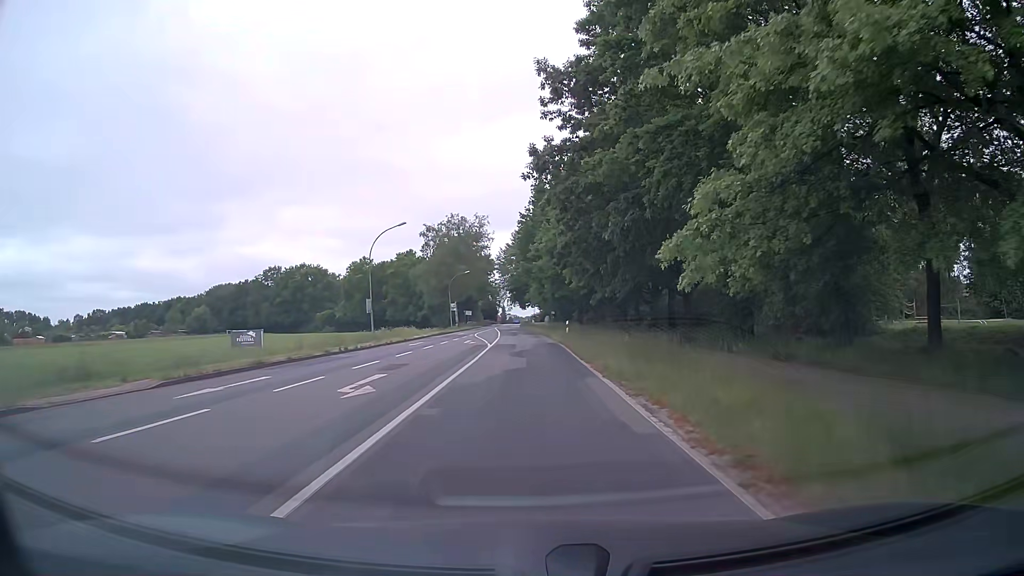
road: tertiary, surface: asphalt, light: Day
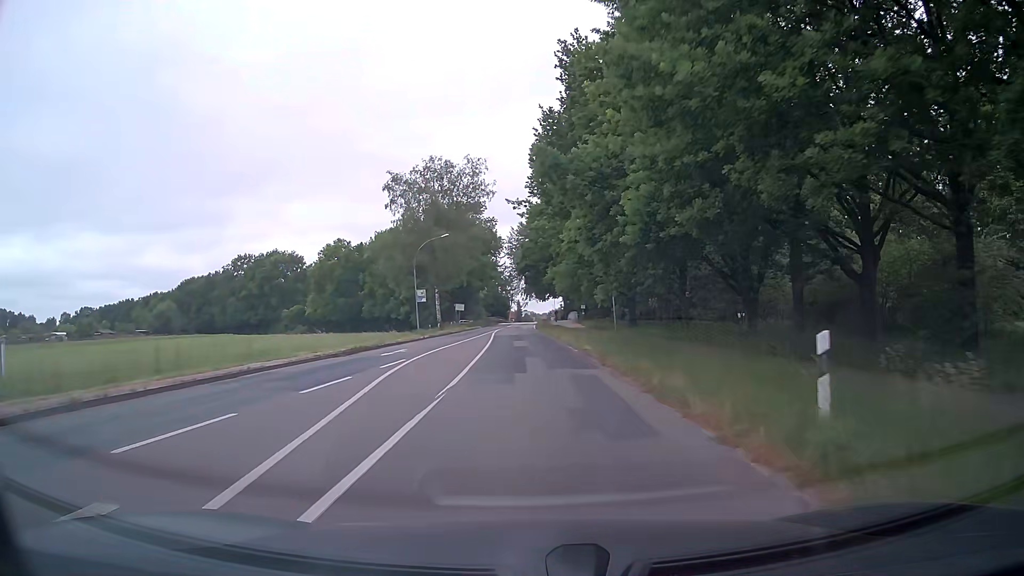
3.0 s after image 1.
(-0.2, +37.4) m; -1°
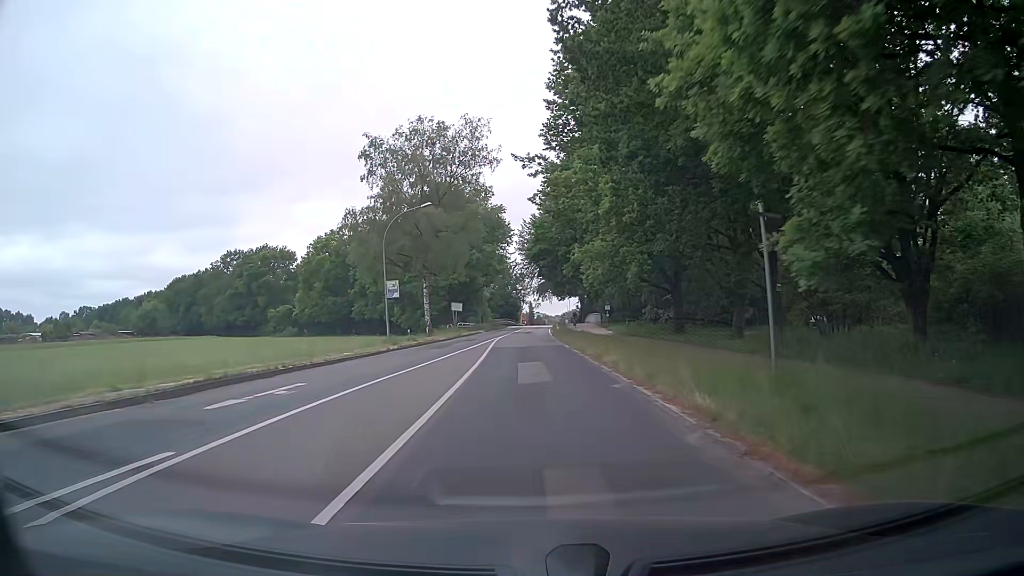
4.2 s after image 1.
(-0.2, +15.1) m; -1°
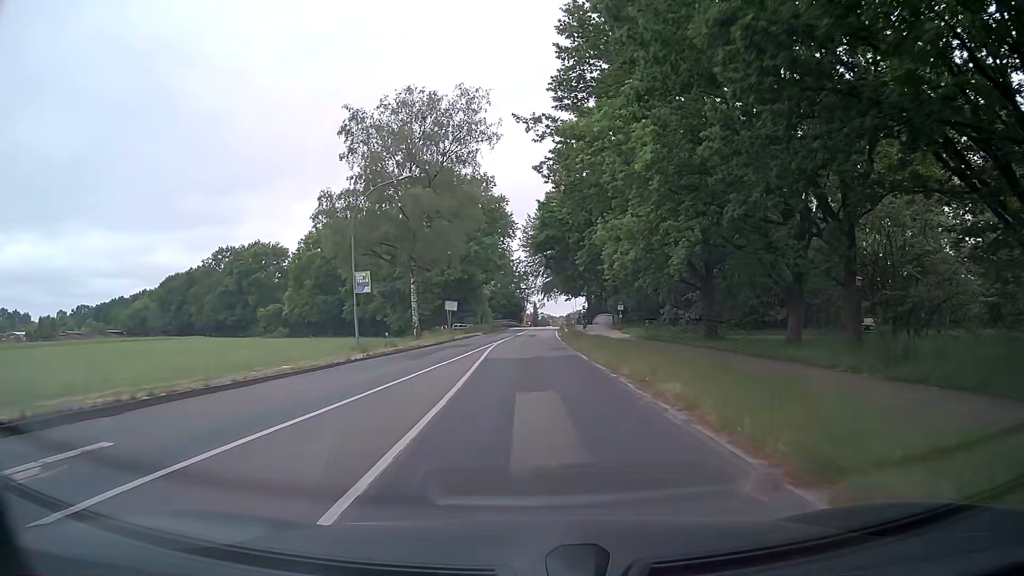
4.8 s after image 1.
(0.0, +7.6) m; 0°
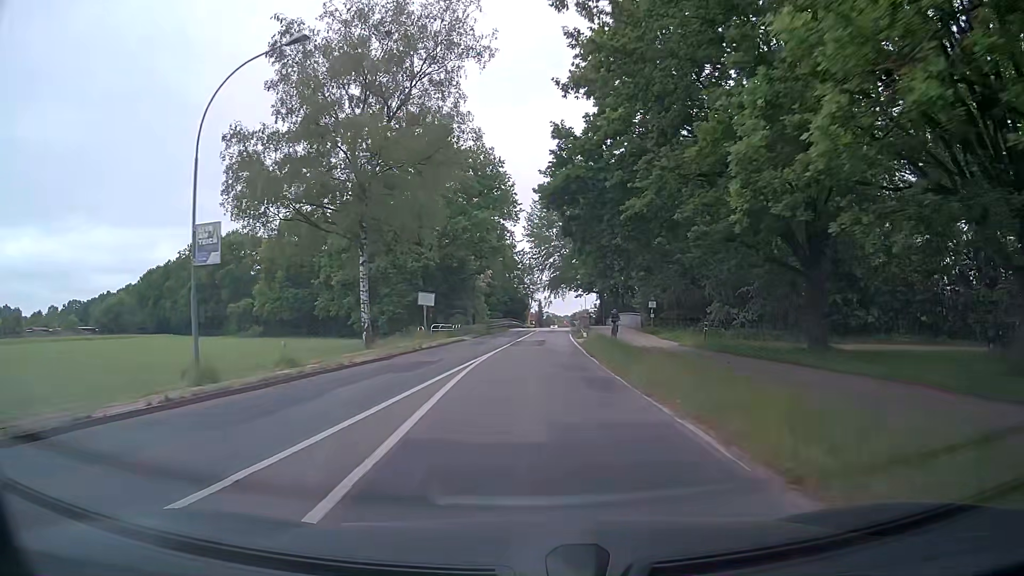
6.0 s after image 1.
(-0.1, +15.4) m; -1°
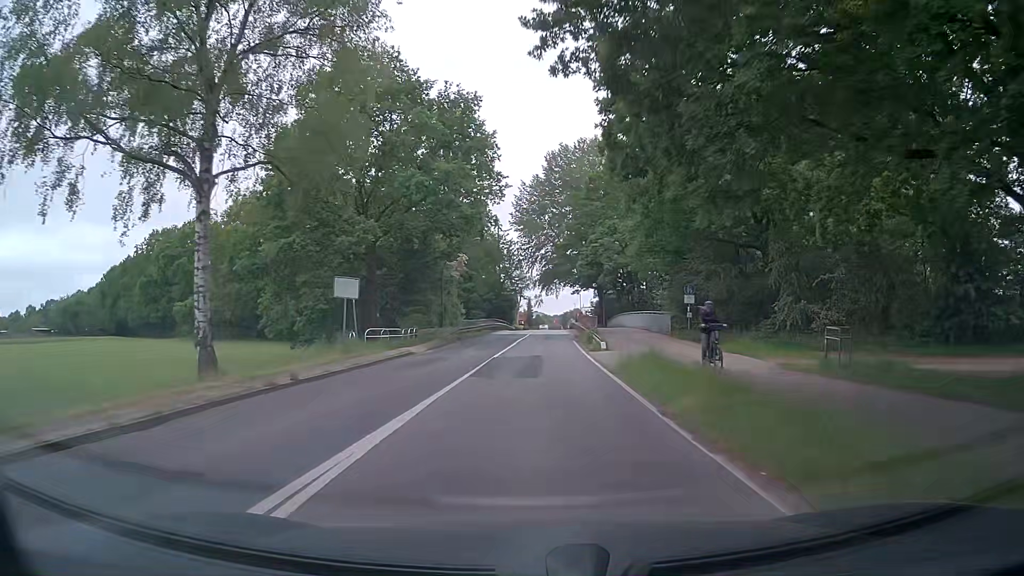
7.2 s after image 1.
(+0.1, +15.4) m; +1°
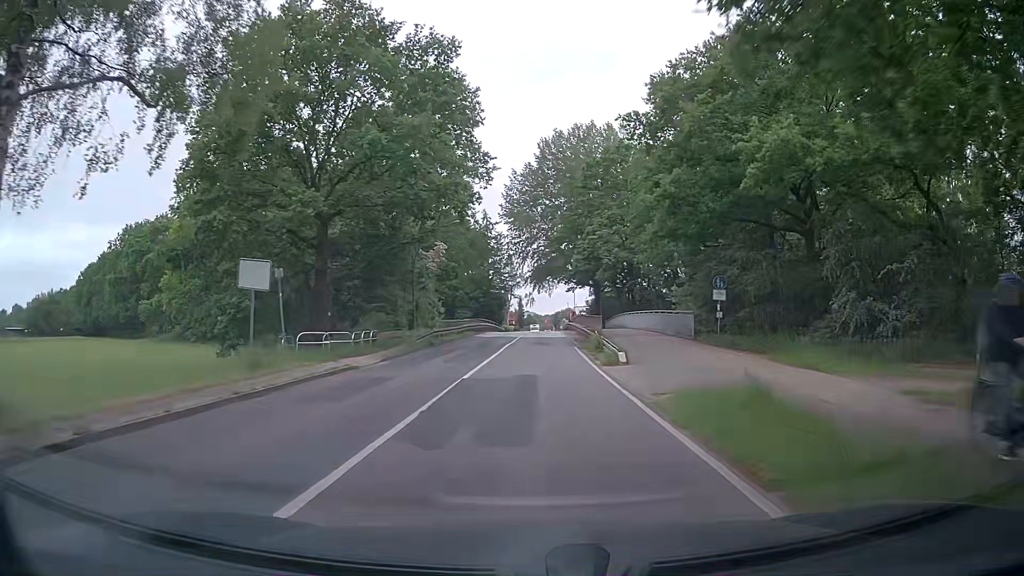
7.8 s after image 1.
(0.0, +7.7) m; +1°
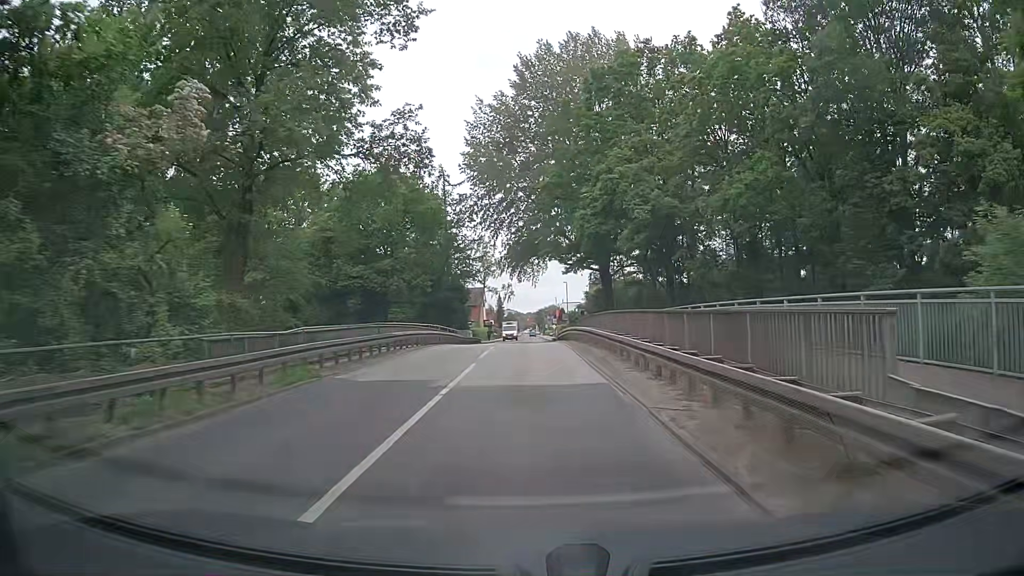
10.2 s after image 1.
(+0.6, +30.5) m; +1°
(0, +10) (0, +20) (0, +30) (0, +40) (0, +50) (+1, +60) (+1, +70) (+1, +80) (+1, +90) (+1, +100) m
